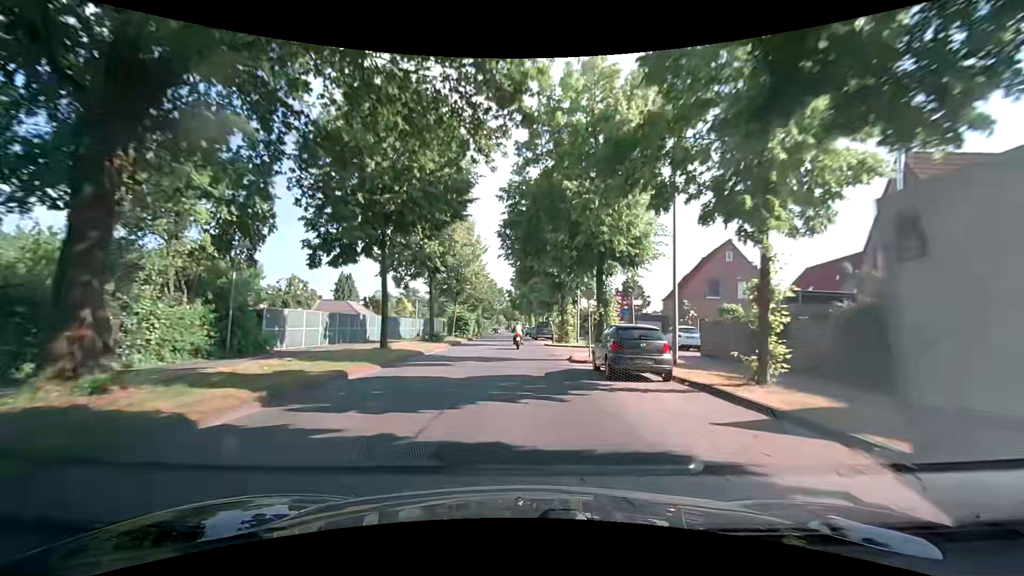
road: tertiary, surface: asphalt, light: Day
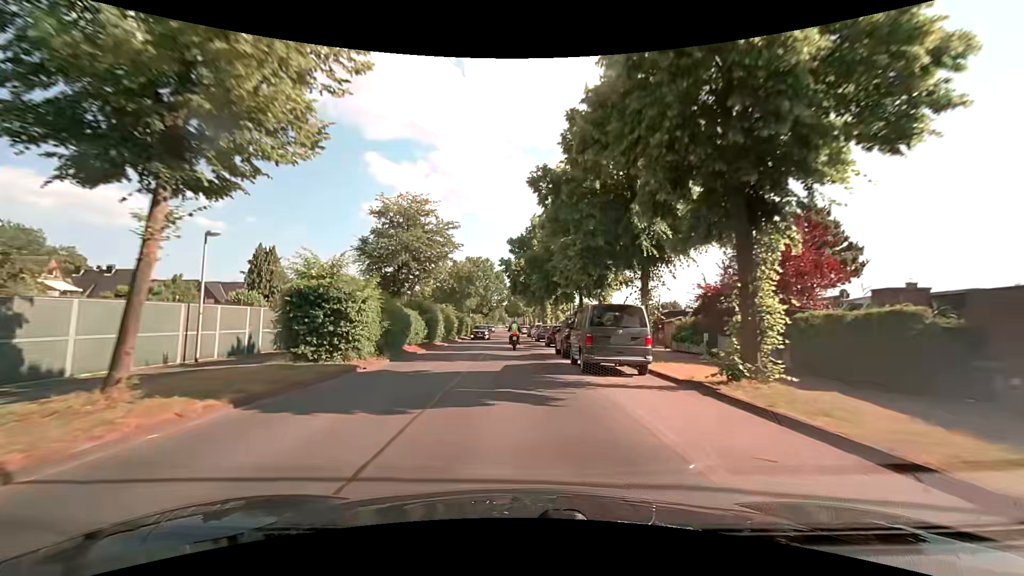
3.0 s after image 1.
(+0.5, +38.1) m; +1°
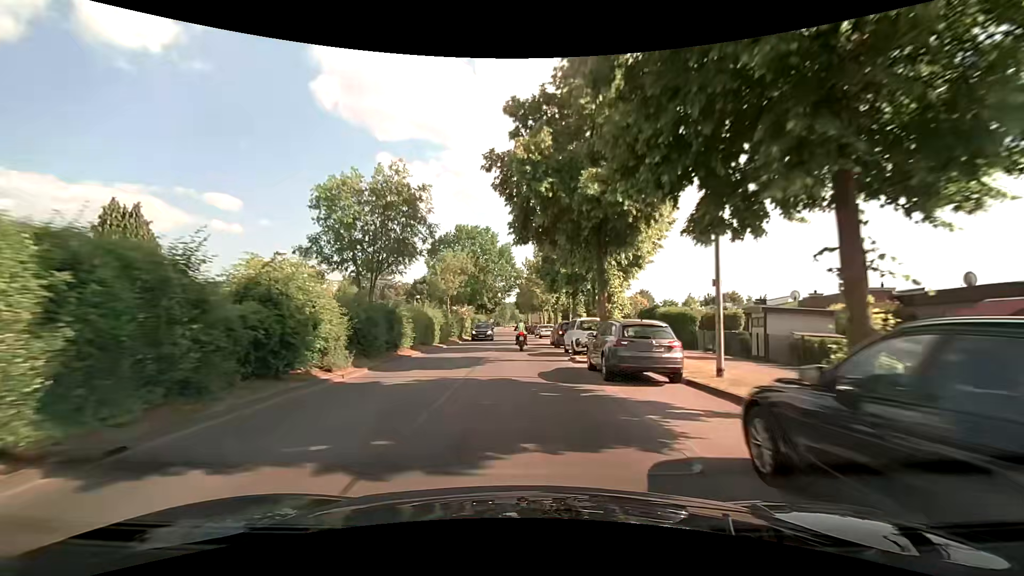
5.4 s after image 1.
(-0.7, +30.3) m; -2°
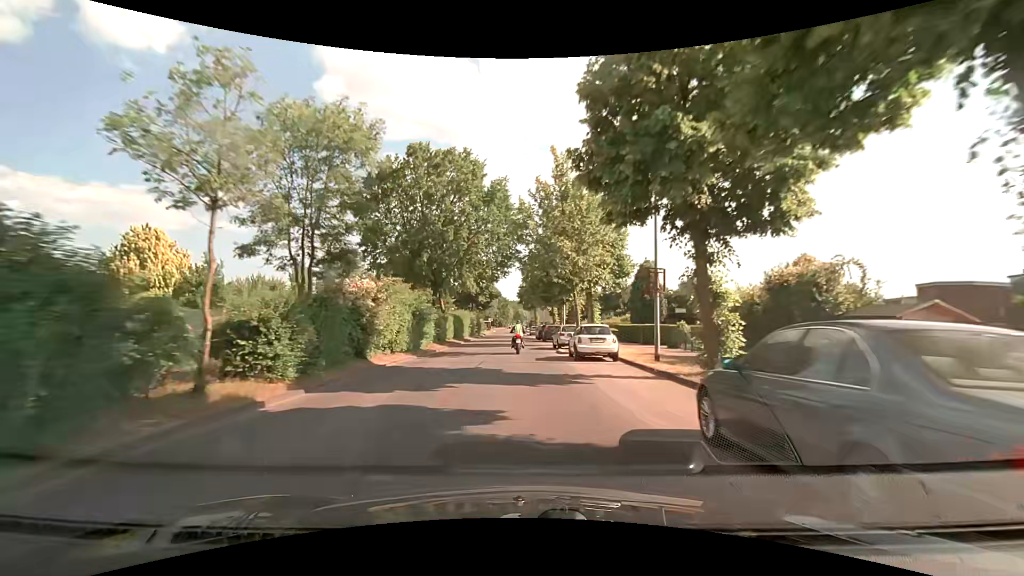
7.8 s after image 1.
(-0.2, +29.9) m; -1°
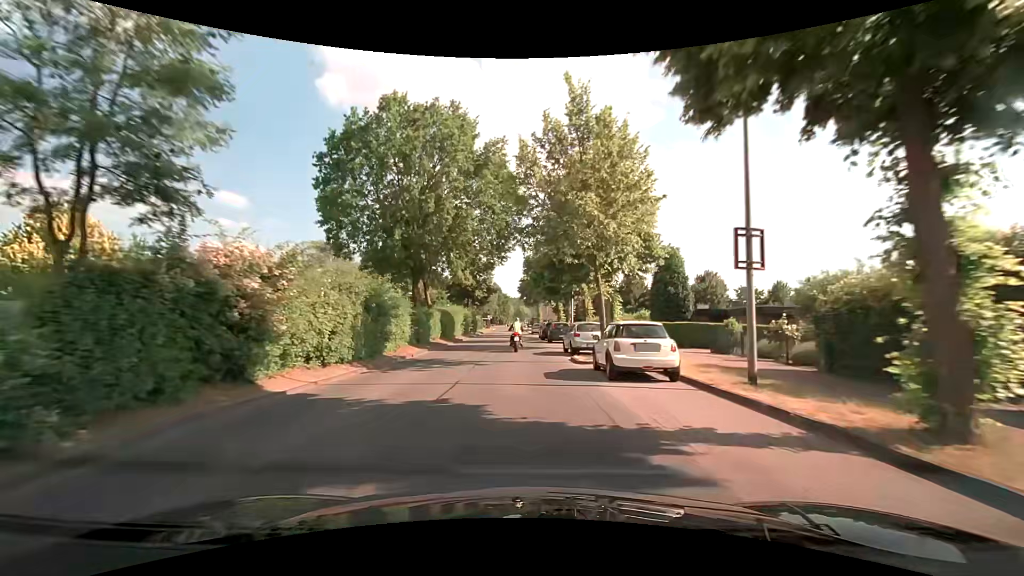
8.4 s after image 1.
(0.0, +7.4) m; 0°
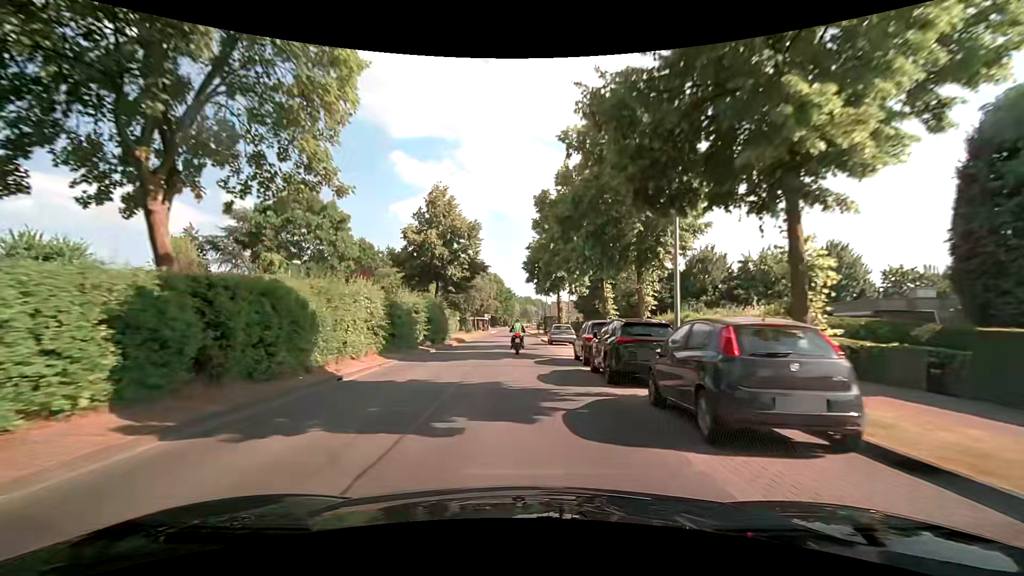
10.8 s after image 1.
(-0.2, +29.6) m; -1°
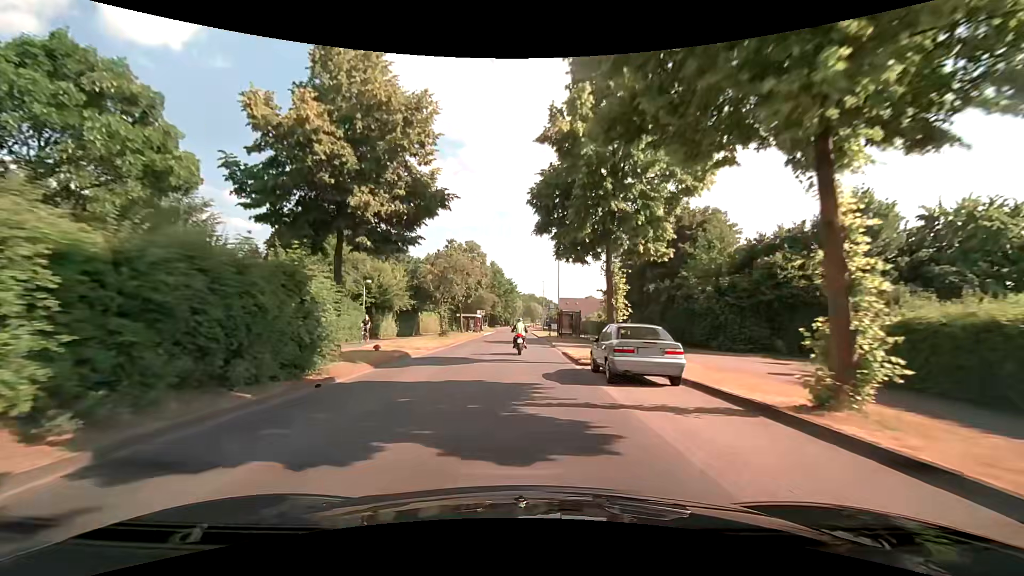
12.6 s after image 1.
(-0.2, +22.2) m; -1°
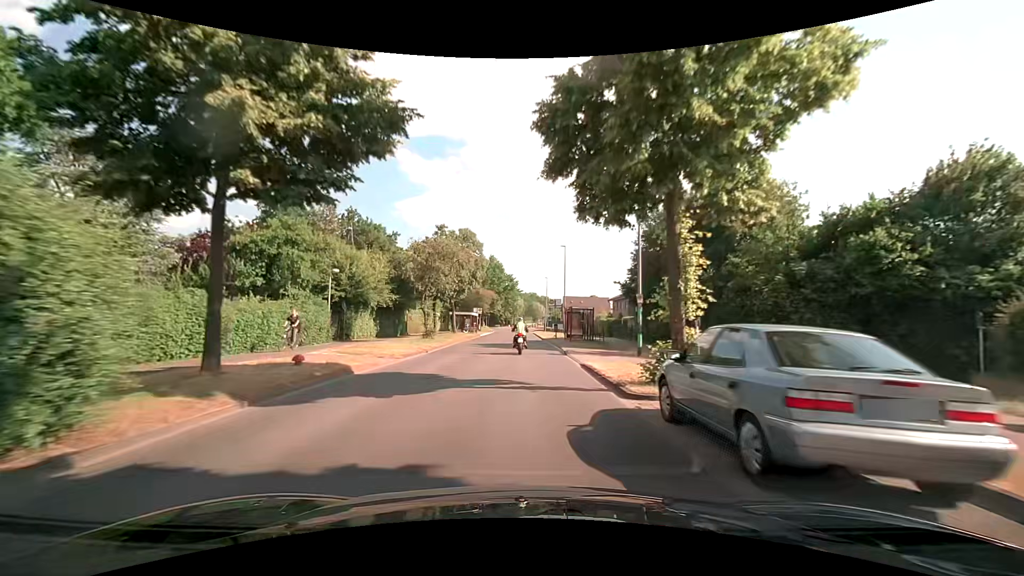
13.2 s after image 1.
(0.0, +7.4) m; -1°
(0, +10) (0, +20) (0, +30) (0, +40) (0, +50) (+1, +60) (+1, +70) (+1, +80) (+1, +90) (+1, +100) m
